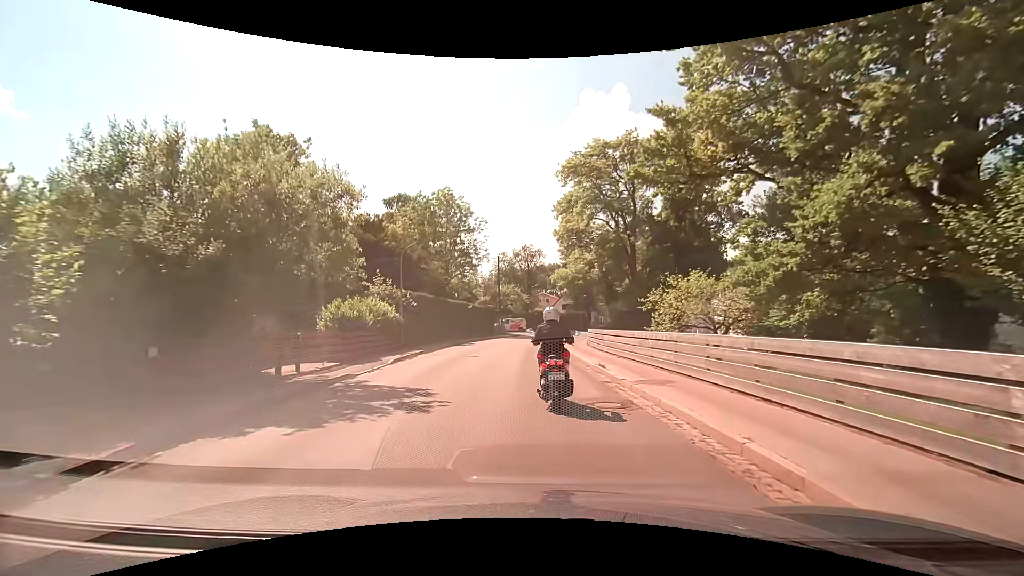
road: secondary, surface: asphalt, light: Day
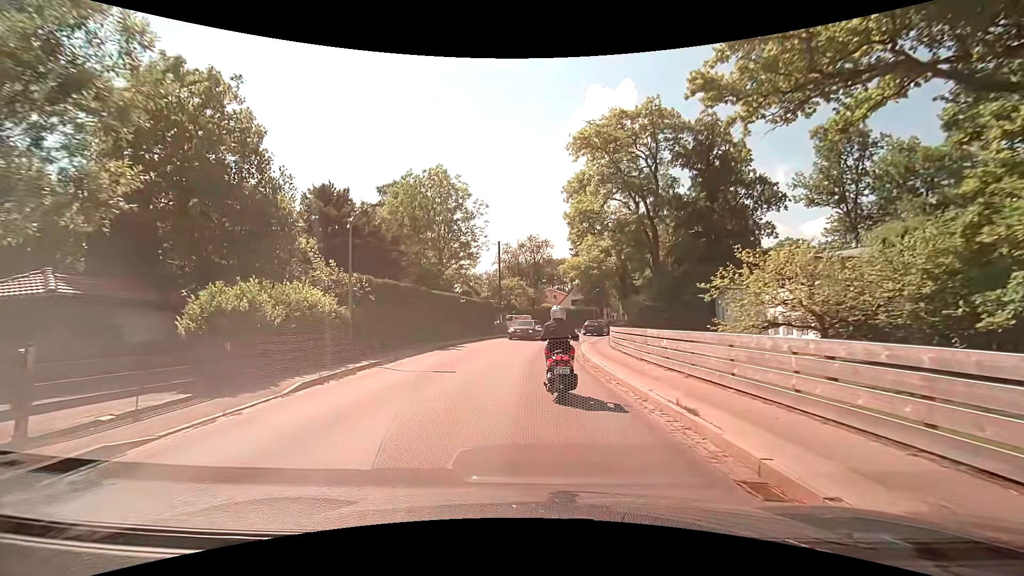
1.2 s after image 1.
(0.0, +8.1) m; 0°
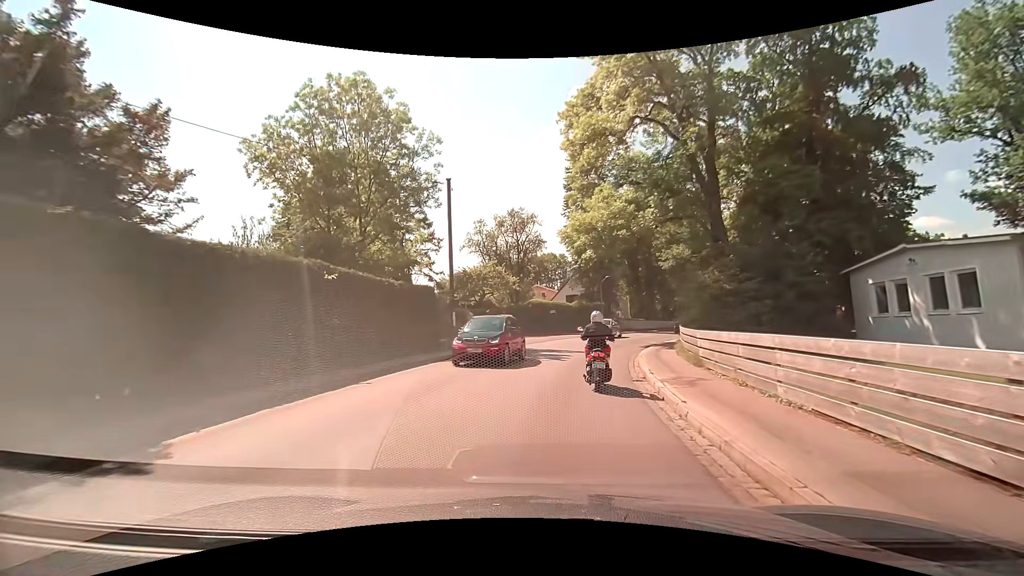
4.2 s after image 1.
(-0.1, +21.2) m; +1°
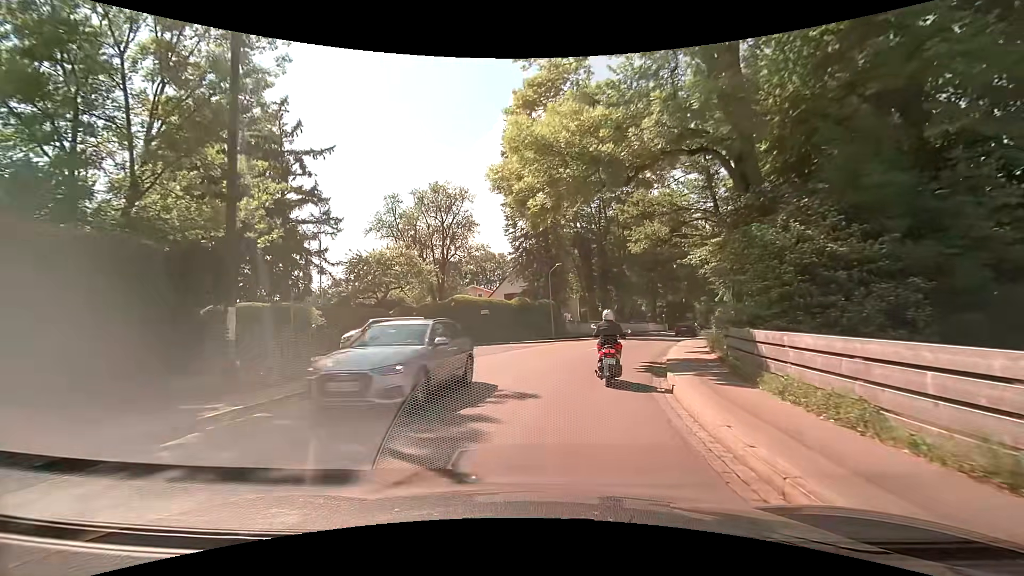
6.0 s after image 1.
(+0.8, +13.7) m; +7°
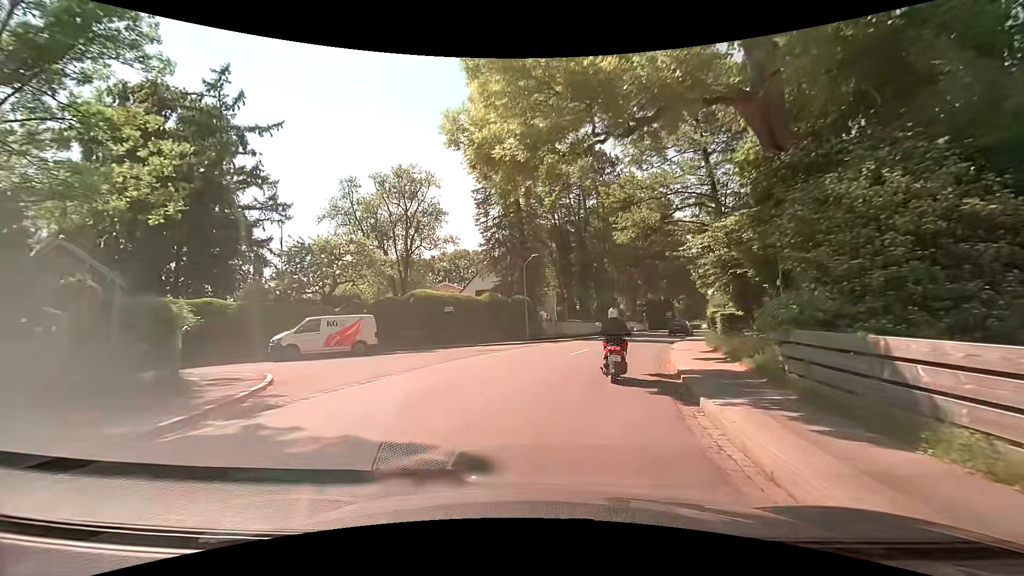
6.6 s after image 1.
(+0.1, +4.6) m; +3°
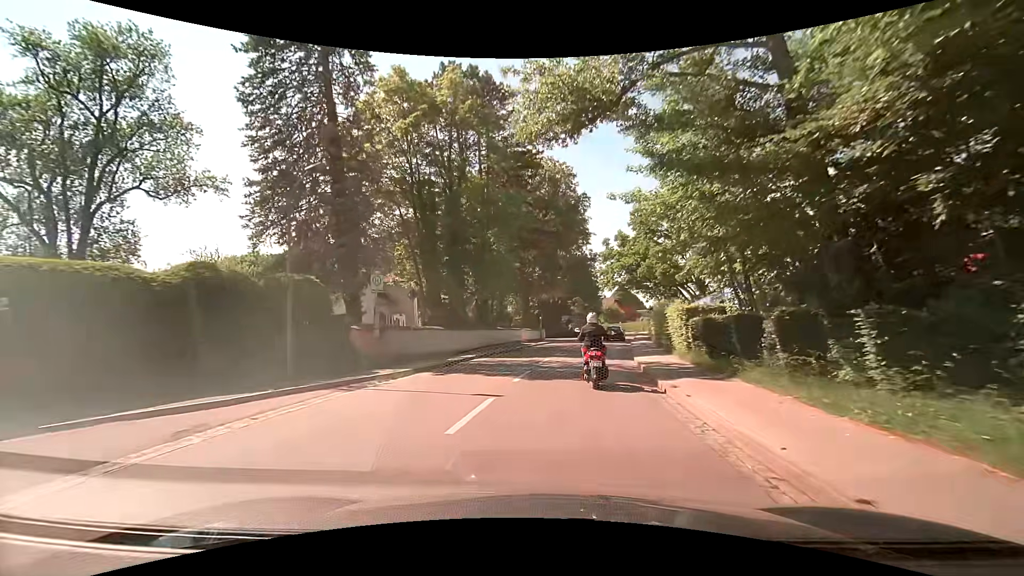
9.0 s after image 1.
(+2.2, +19.5) m; +12°
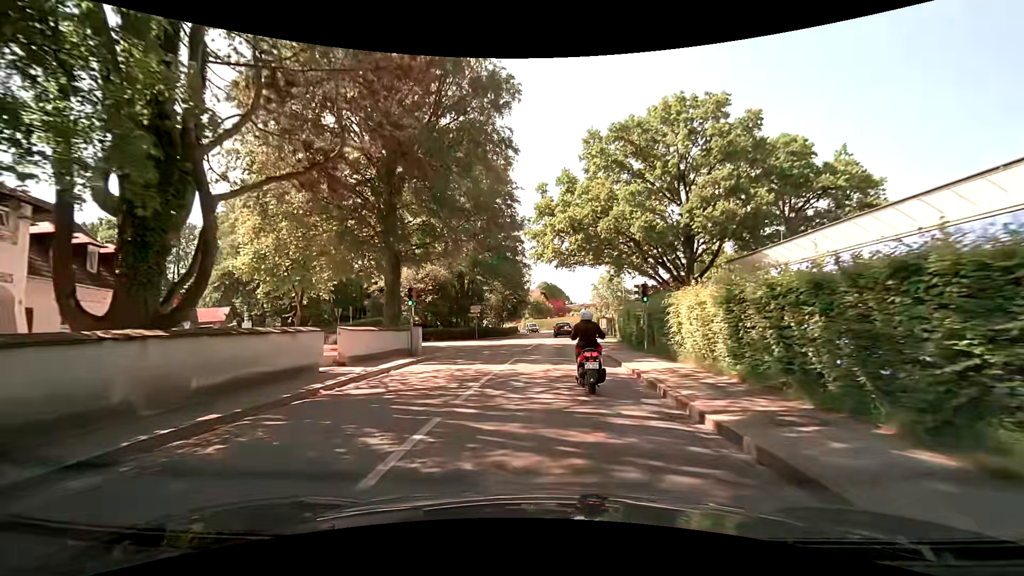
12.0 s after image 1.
(+2.4, +25.9) m; +9°
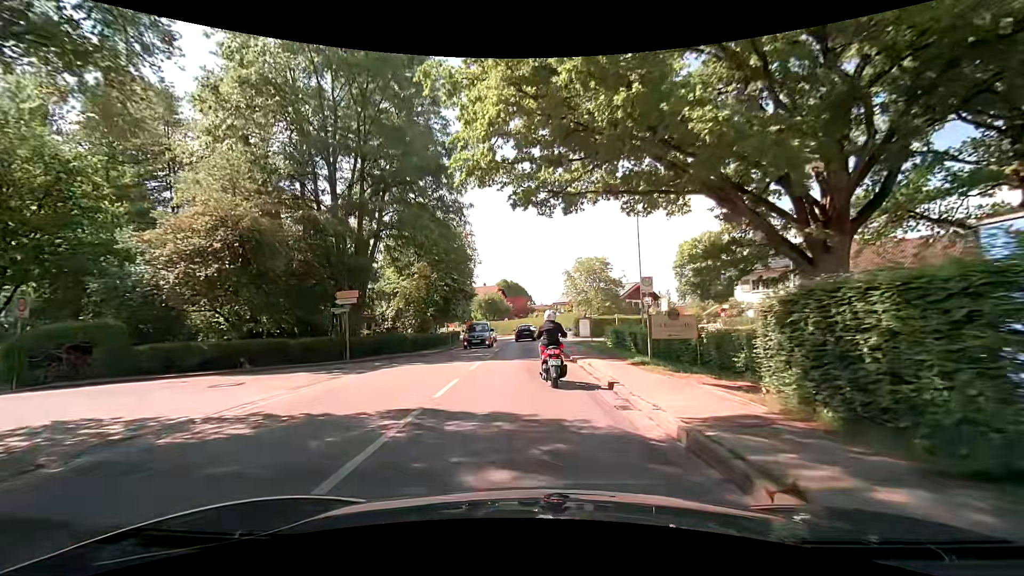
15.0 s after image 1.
(+1.0, +24.8) m; +4°
(0, +10) (0, +20) (-1, +30) (-1, +40) (-2, +50) (-3, +60) (-5, +70) (-8, +79) (-13, +88) (-17, +97) m
